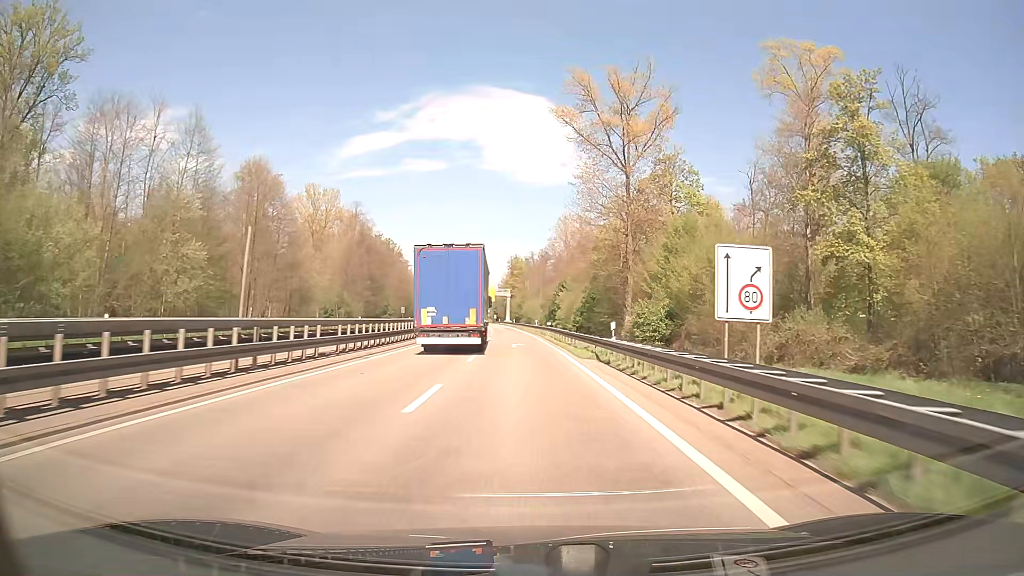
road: trunk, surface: asphalt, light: Day
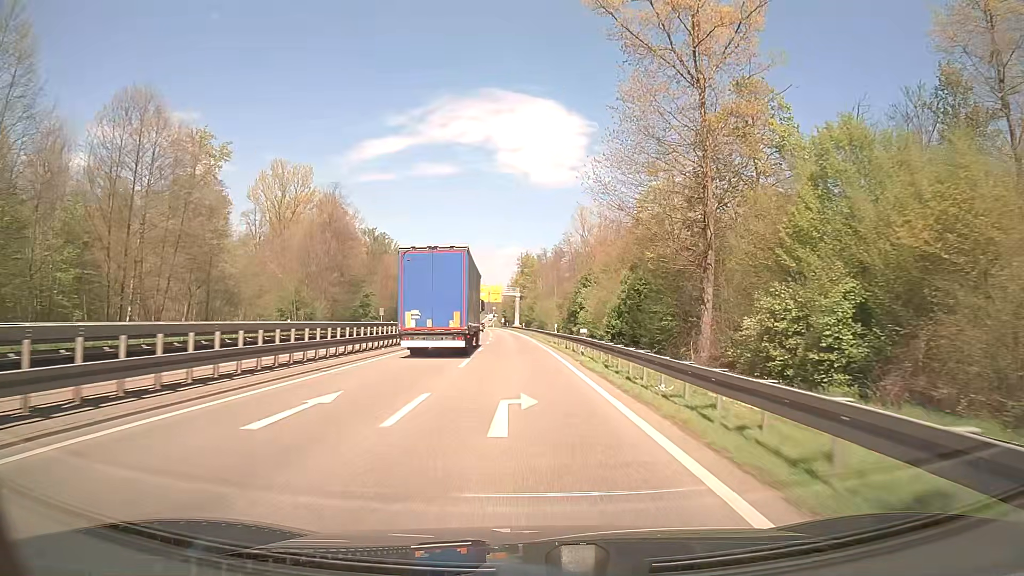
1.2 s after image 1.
(-0.2, +25.0) m; -1°
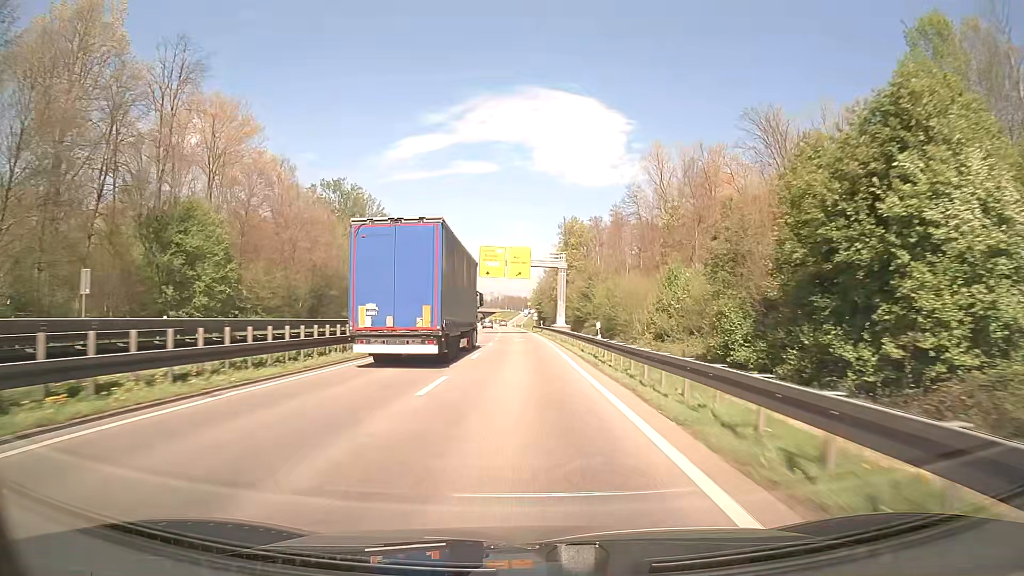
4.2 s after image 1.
(-1.8, +68.6) m; -3°
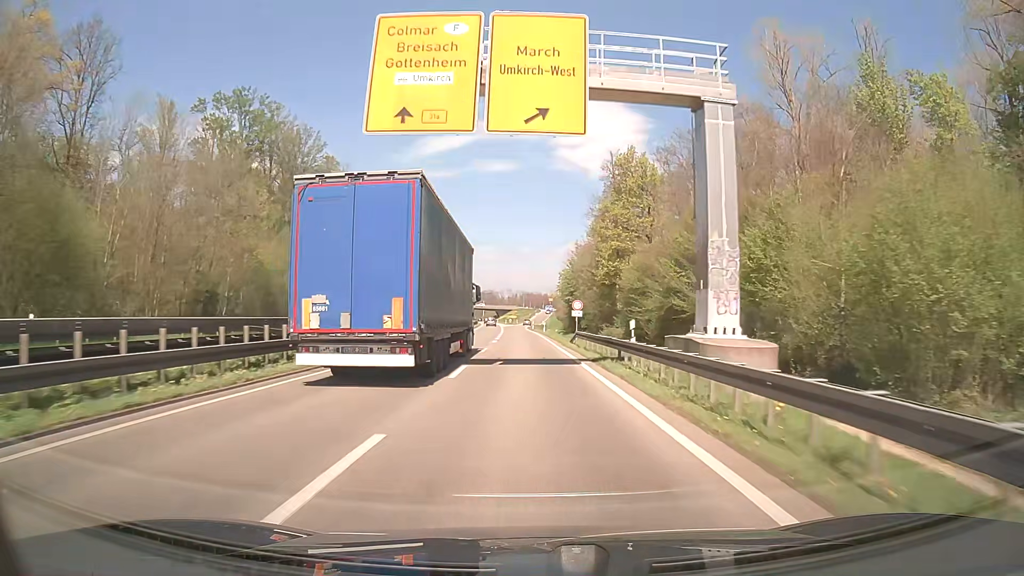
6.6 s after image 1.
(-0.9, +54.0) m; -2°
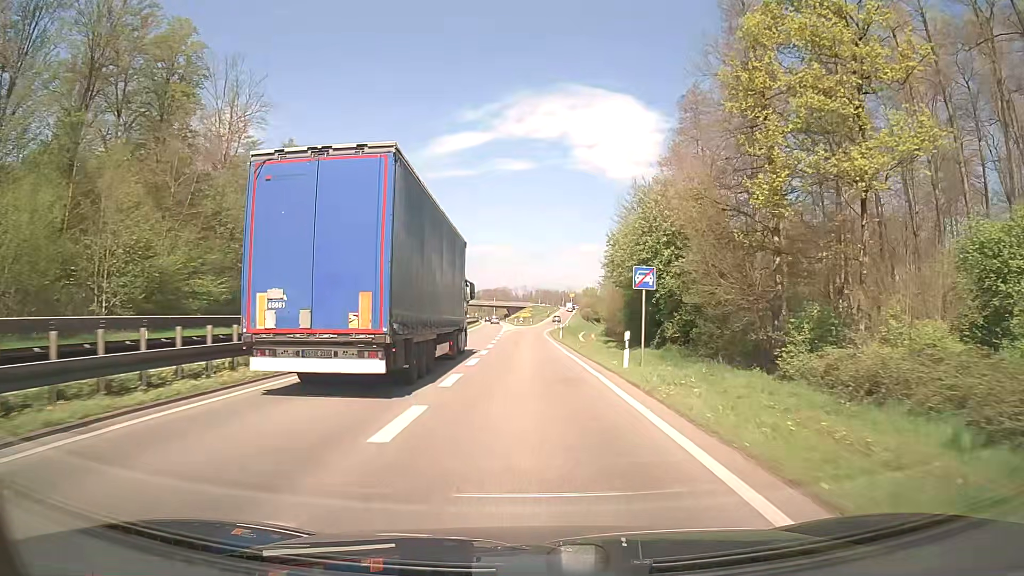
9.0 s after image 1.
(-0.7, +50.0) m; -1°
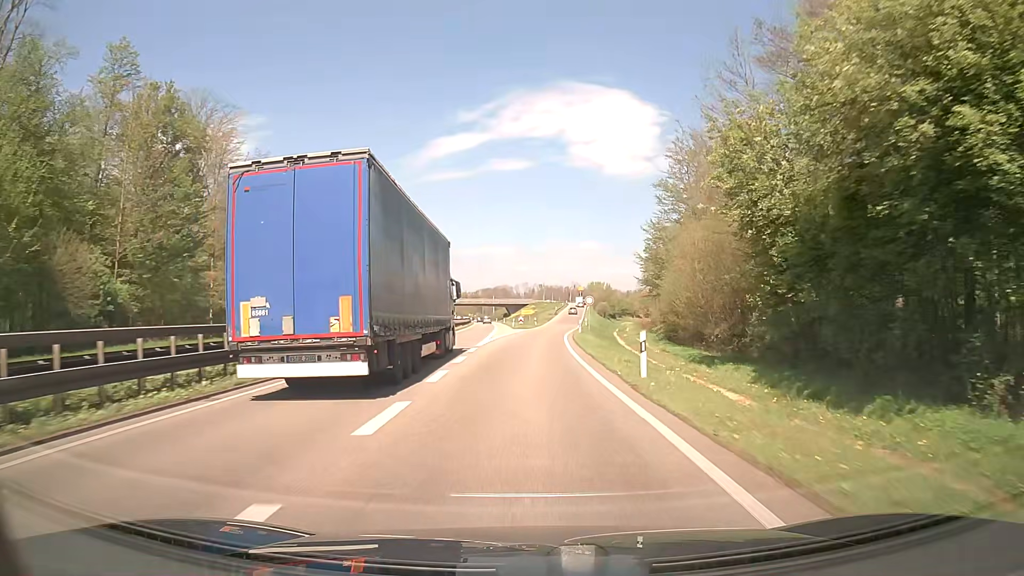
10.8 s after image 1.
(-0.2, +35.5) m; 0°
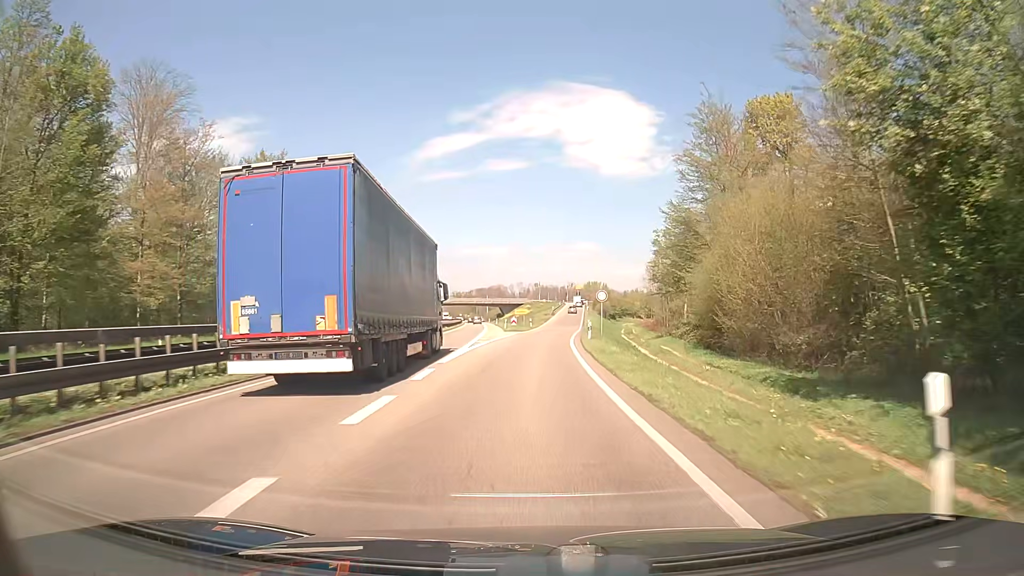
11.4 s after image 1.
(0.0, +11.3) m; 0°
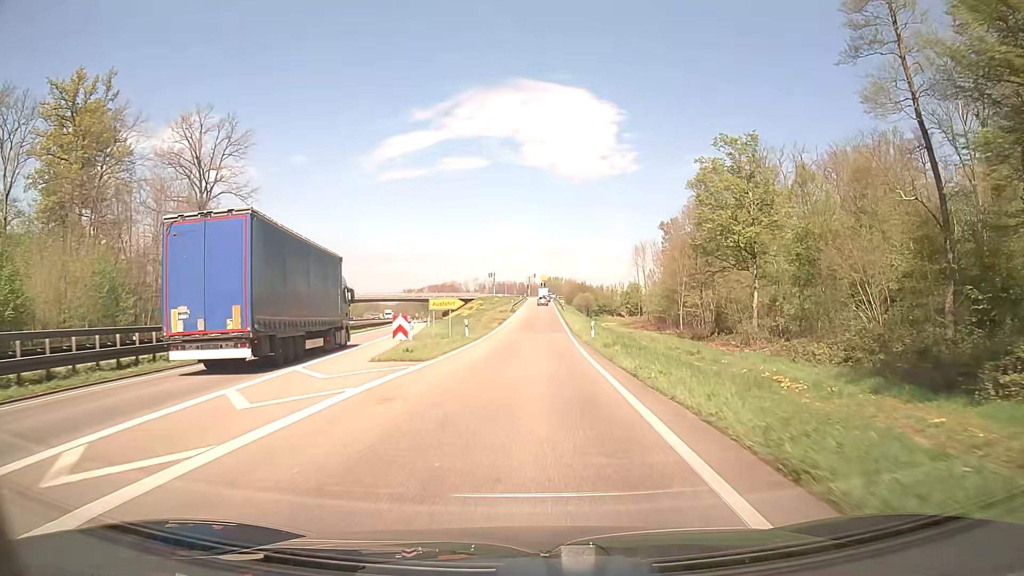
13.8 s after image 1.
(+1.1, +41.9) m; +3°
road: trunk_link
(0, +10) (0, +20) (+1, +30) (+1, +40) (+1, +50) (+1, +60) (+1, +70) (+2, +80) (+2, +90) (+3, +100) m
